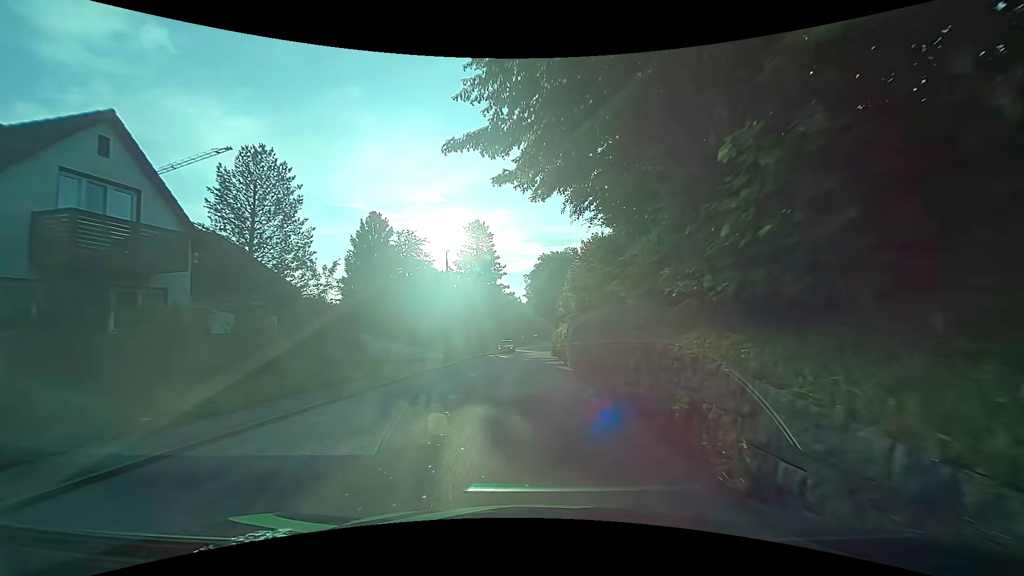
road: tertiary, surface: asphalt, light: Day
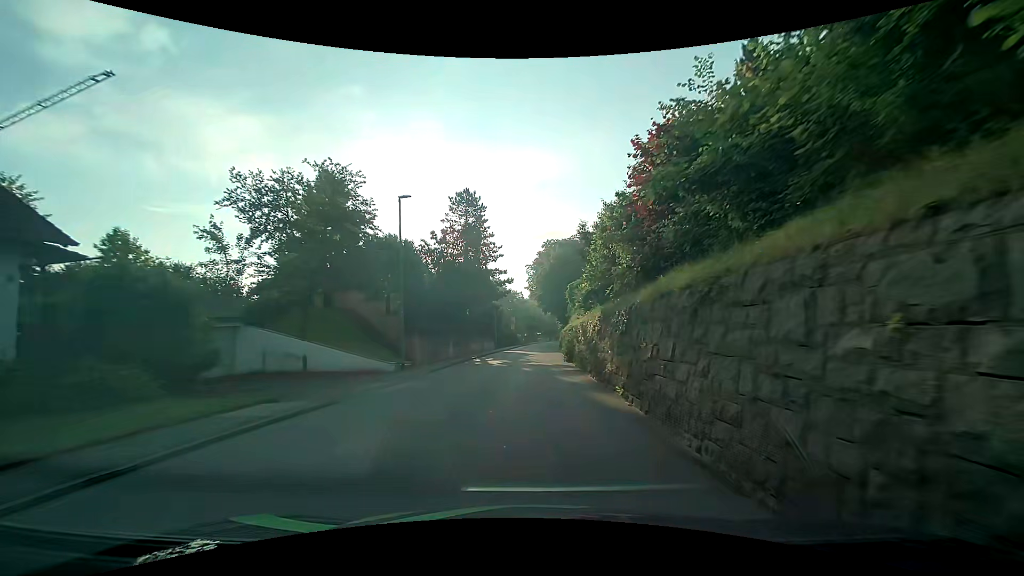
(-0.2, +14.0) m; -1°
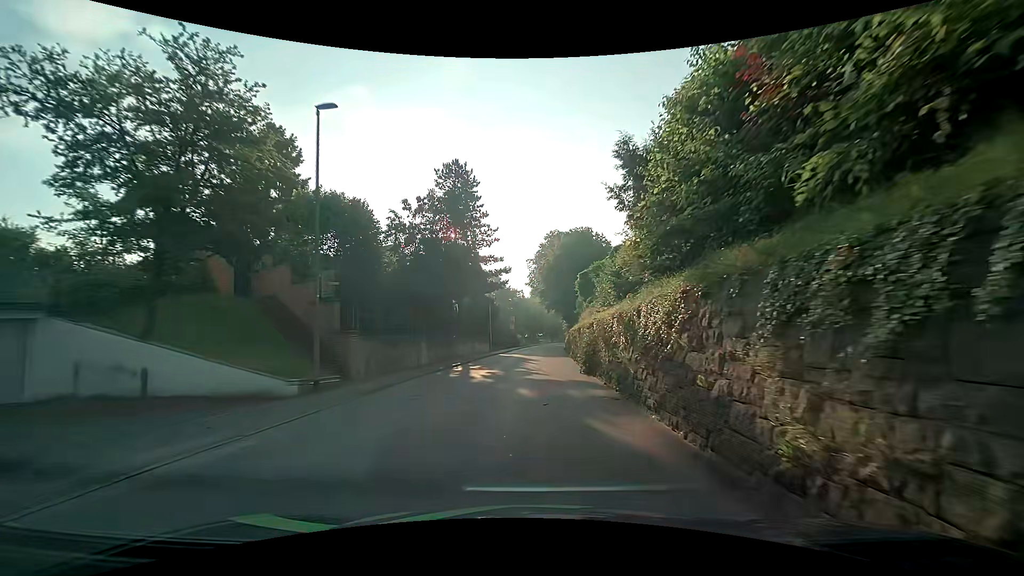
(-0.1, +9.3) m; -2°
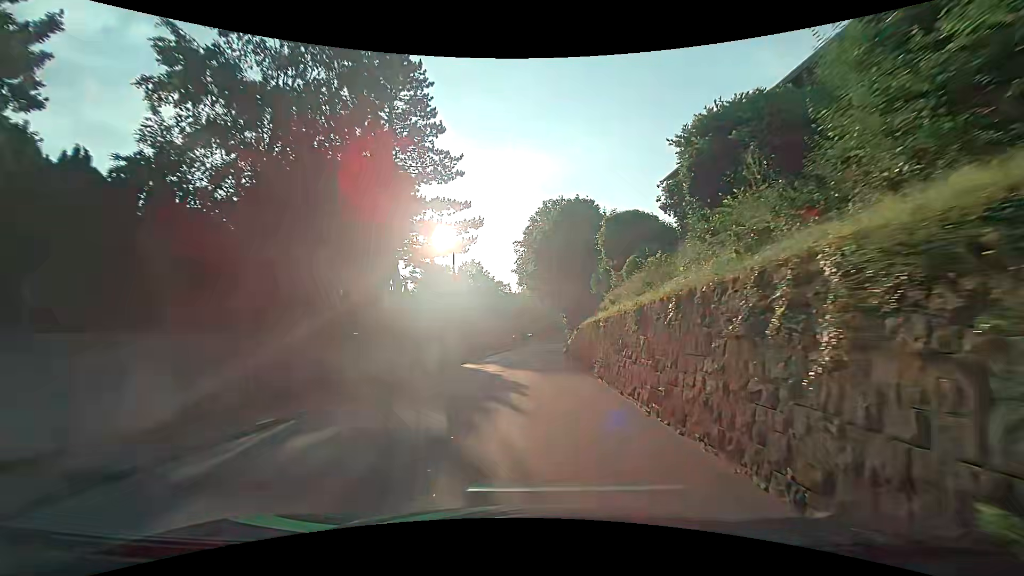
(+0.6, +18.6) m; +3°
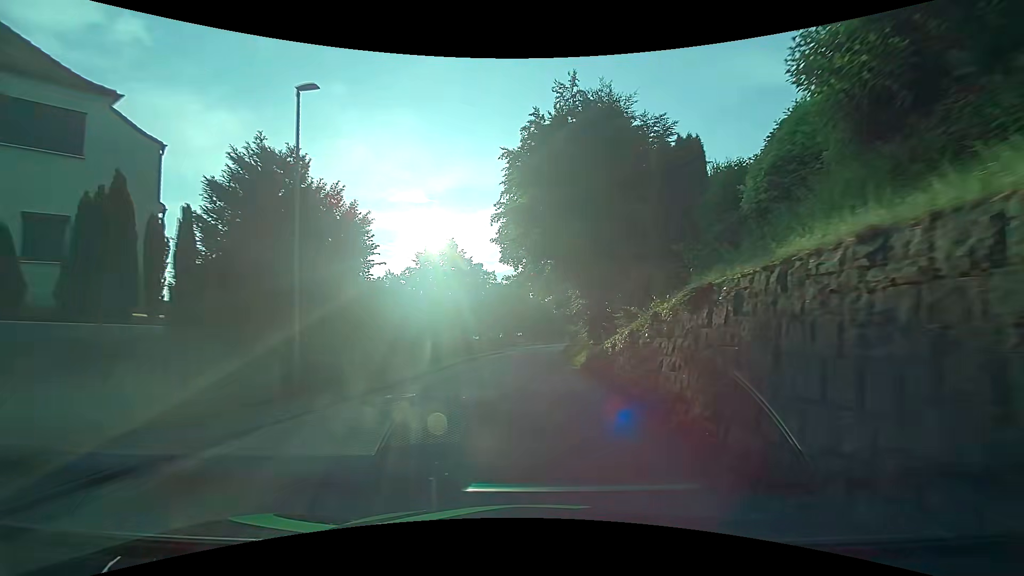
(+0.1, +23.1) m; +2°
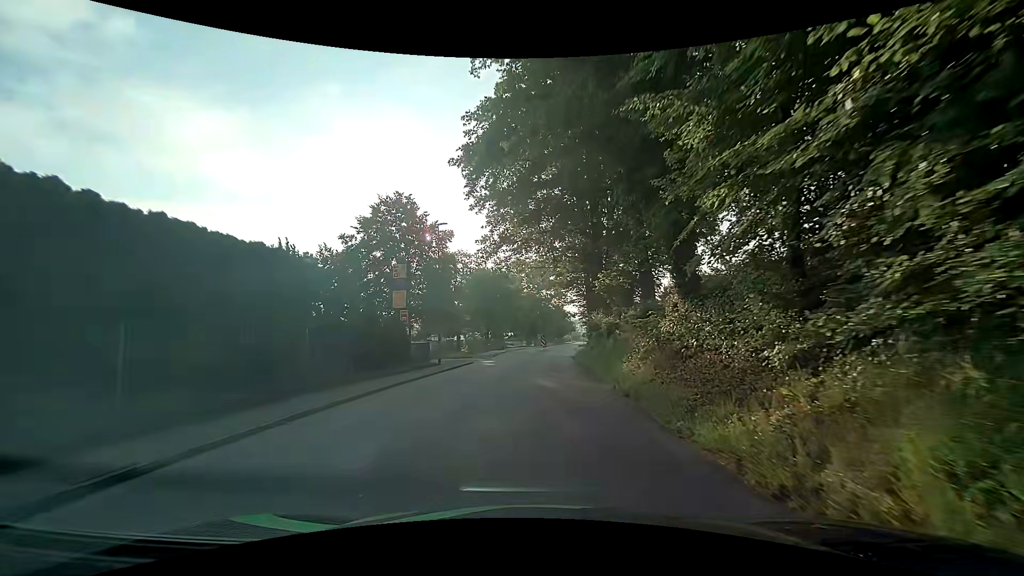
(-0.3, +23.2) m; -1°
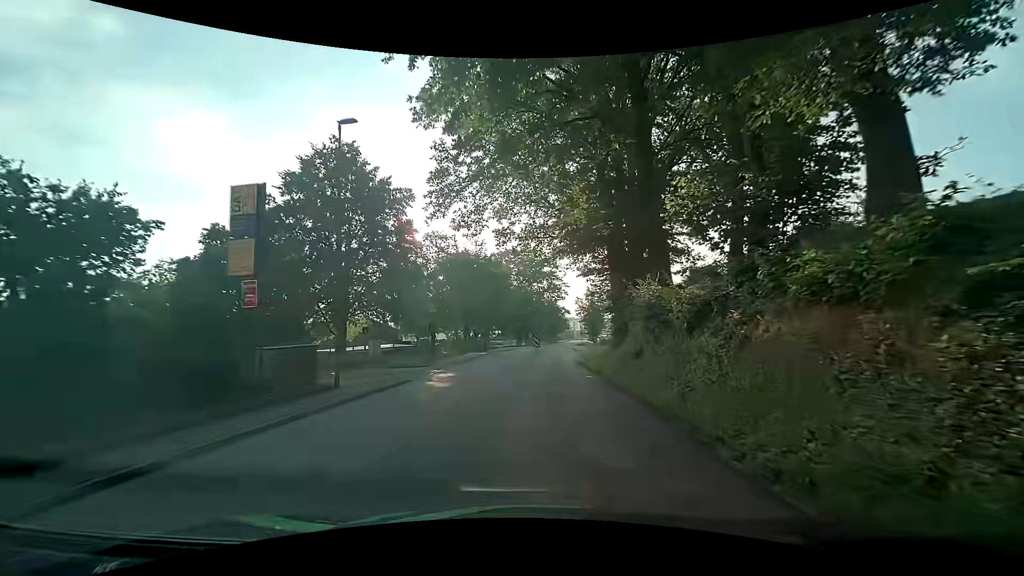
(+0.3, +13.9) m; +3°
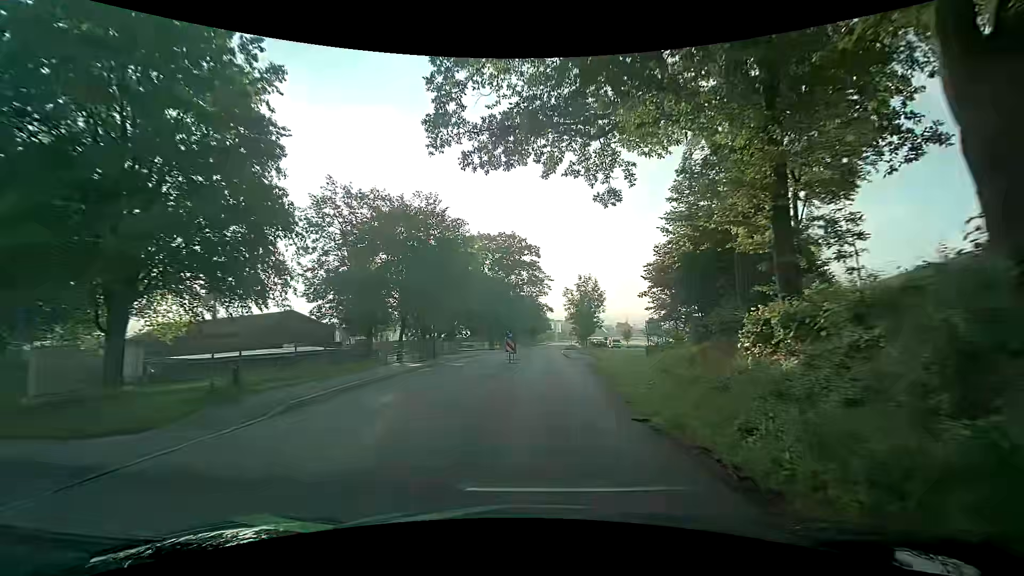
(-0.1, +18.5) m; +1°
(0, +10) (0, +20) (+1, +30) (+1, +40) (+1, +50) (+2, +60) (+2, +70) (+3, +80) (+4, +90) (+5, +100) m
